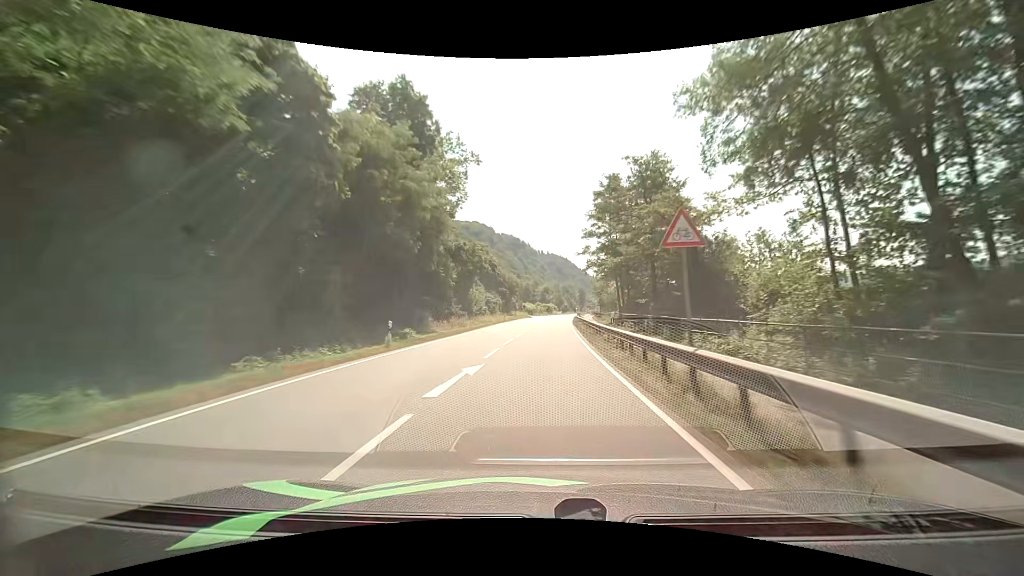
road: primary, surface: asphalt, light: Day
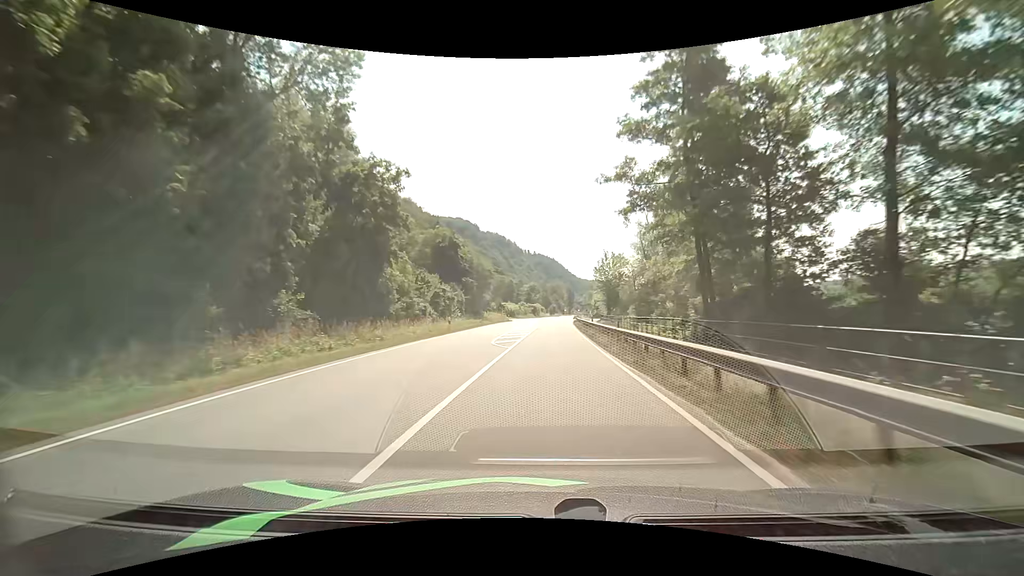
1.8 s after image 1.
(+0.5, +33.9) m; +2°
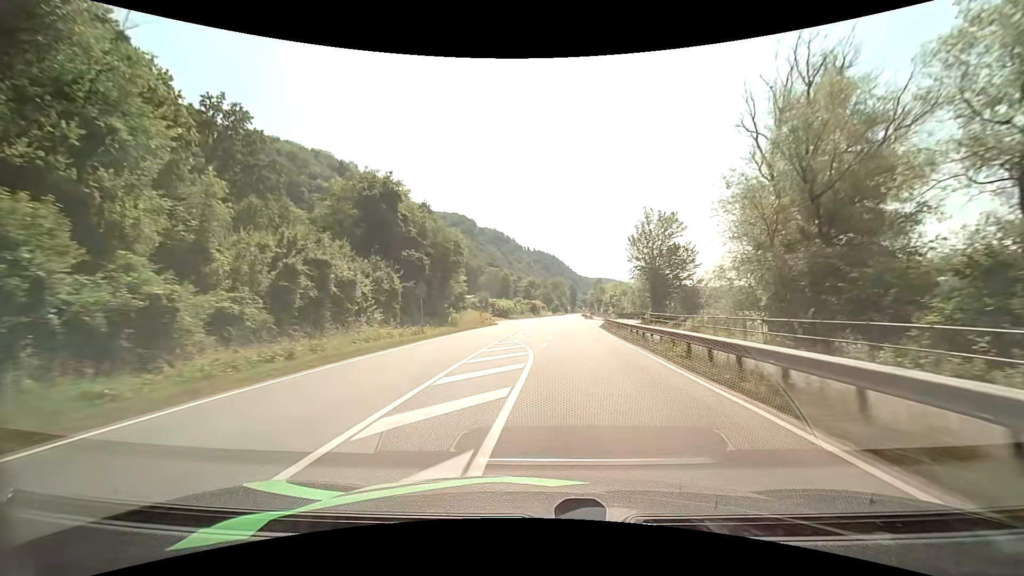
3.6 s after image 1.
(-0.1, +31.9) m; 0°
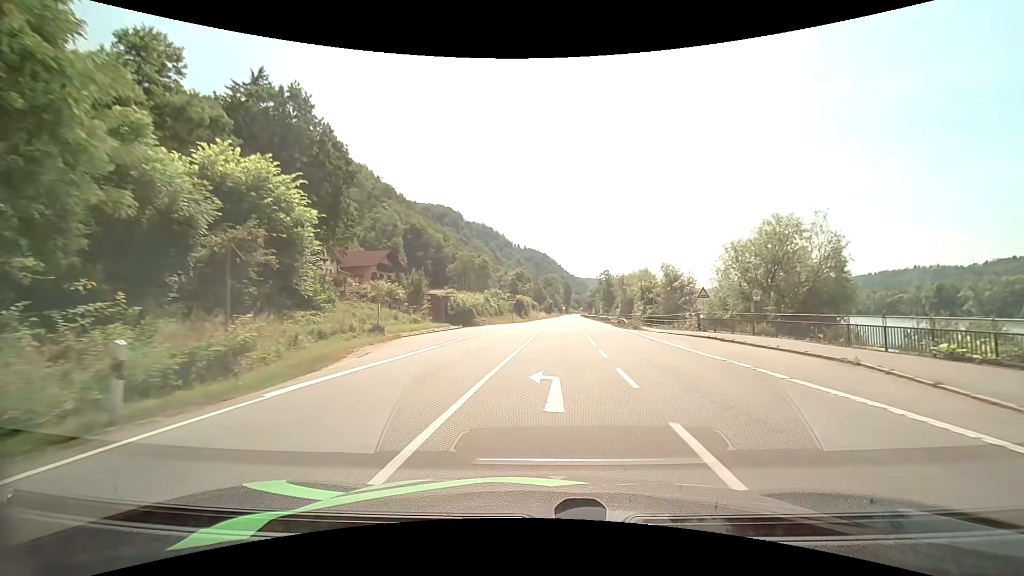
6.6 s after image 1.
(-0.1, +44.9) m; +1°
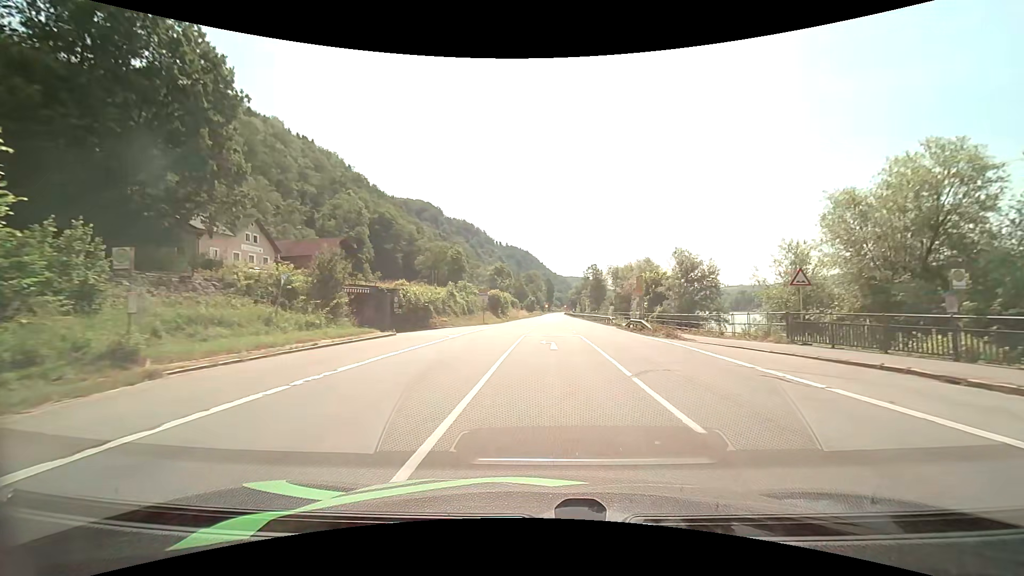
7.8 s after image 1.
(+0.3, +14.9) m; +2°
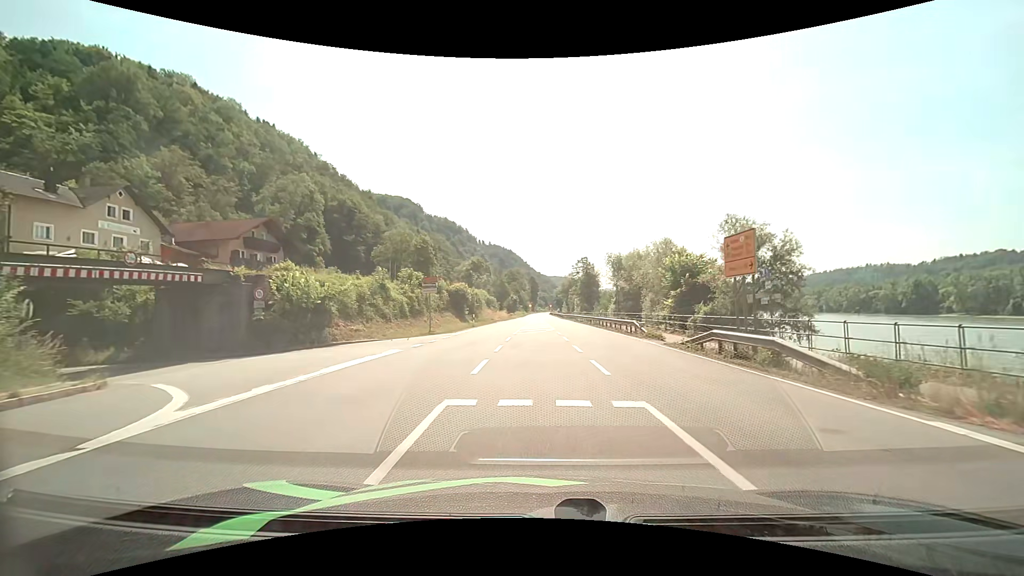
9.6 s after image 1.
(+0.3, +18.7) m; +2°
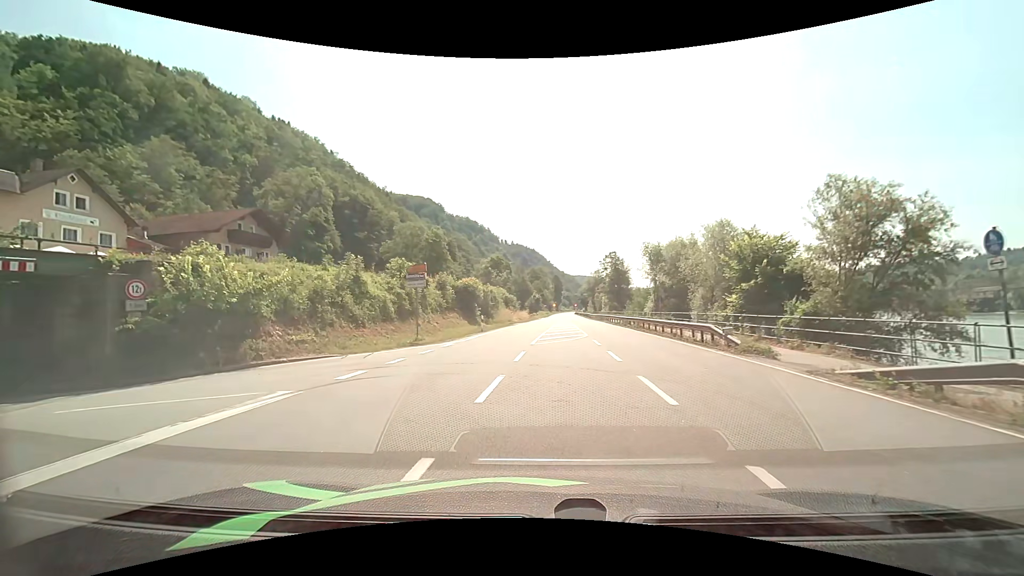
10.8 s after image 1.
(-0.1, +8.8) m; -3°
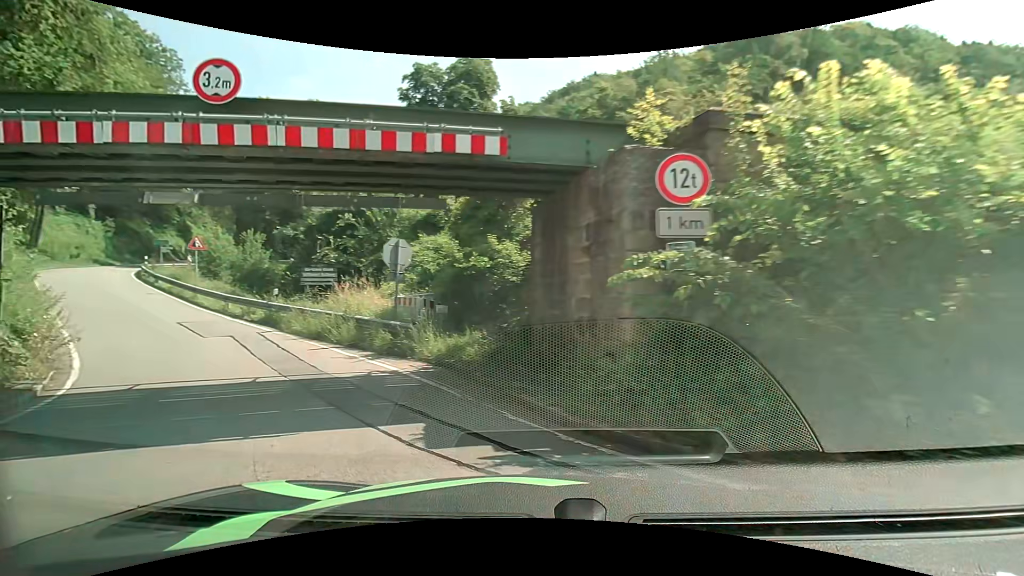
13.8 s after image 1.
(-6.6, +12.2) m; -67°
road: tertiary
(-3, +9) (-10, +17) (-17, +23) (-25, +30) (-31, +37) (-37, +46) (-42, +55) (-46, +64) (-49, +73) (-53, +82) m
